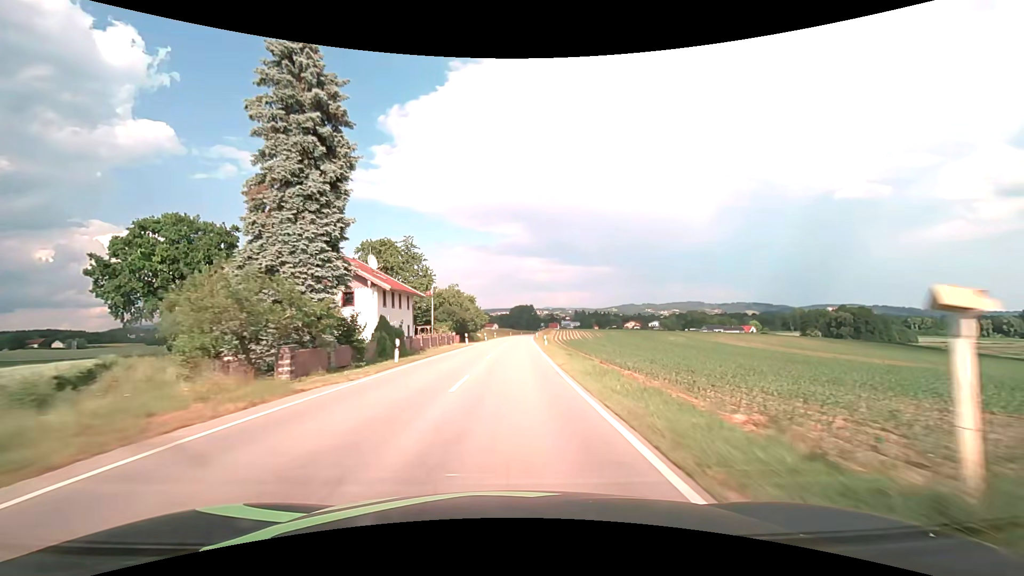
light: Day
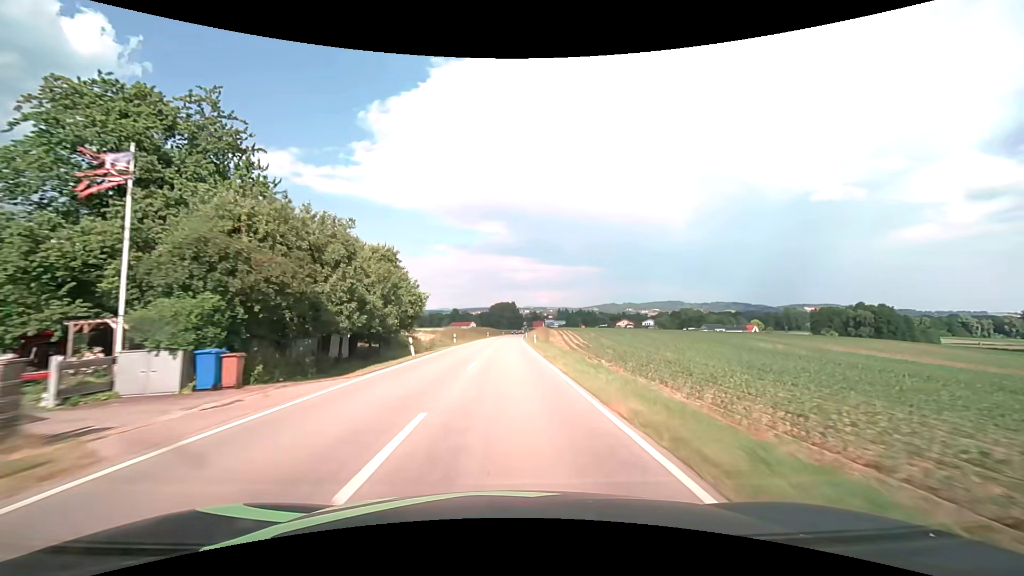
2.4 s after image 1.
(+1.0, +45.0) m; +2°
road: secondary
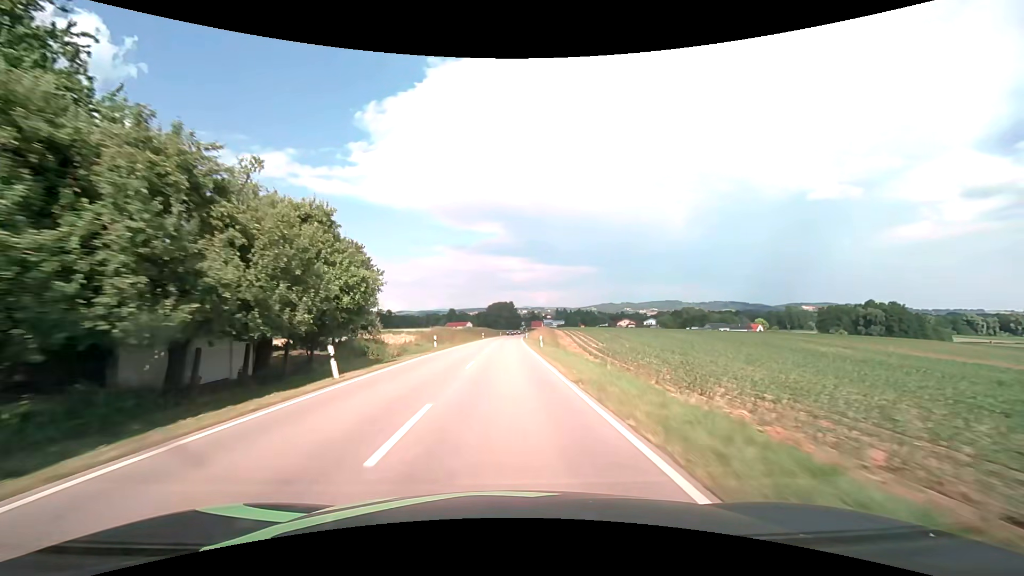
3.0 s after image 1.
(0.0, +11.8) m; 0°
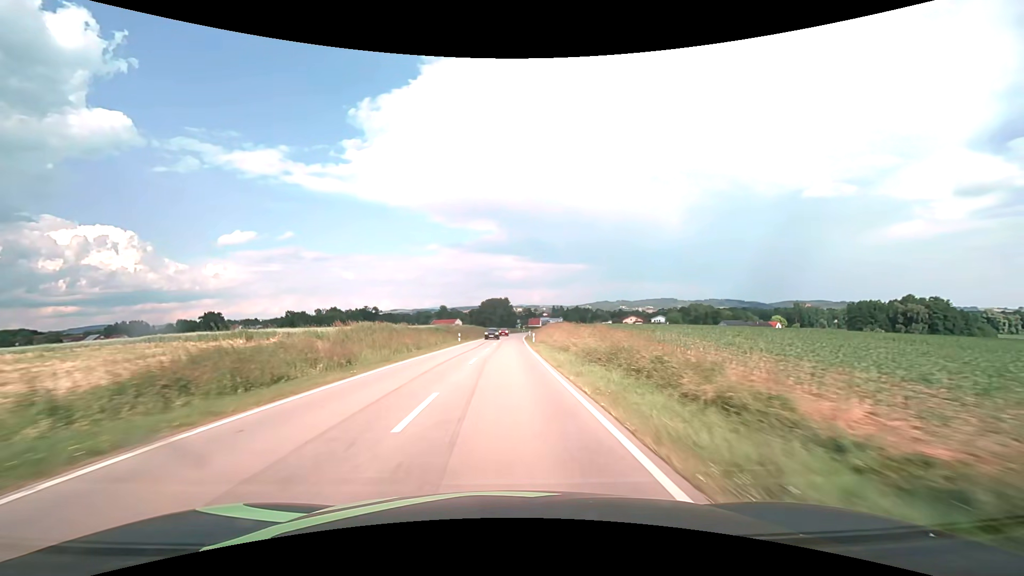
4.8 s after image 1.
(+0.1, +36.0) m; +1°
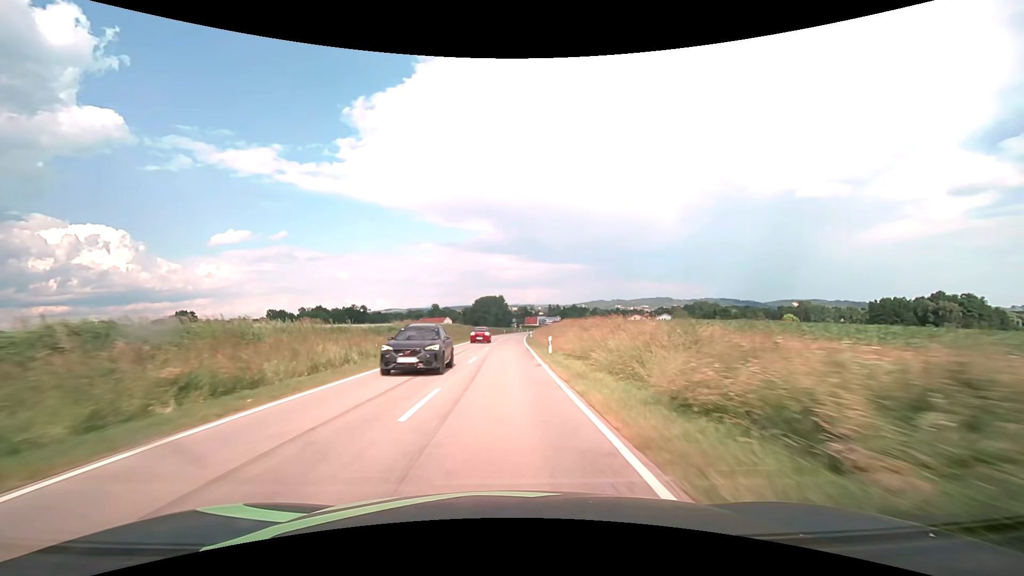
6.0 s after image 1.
(+0.1, +24.4) m; +1°
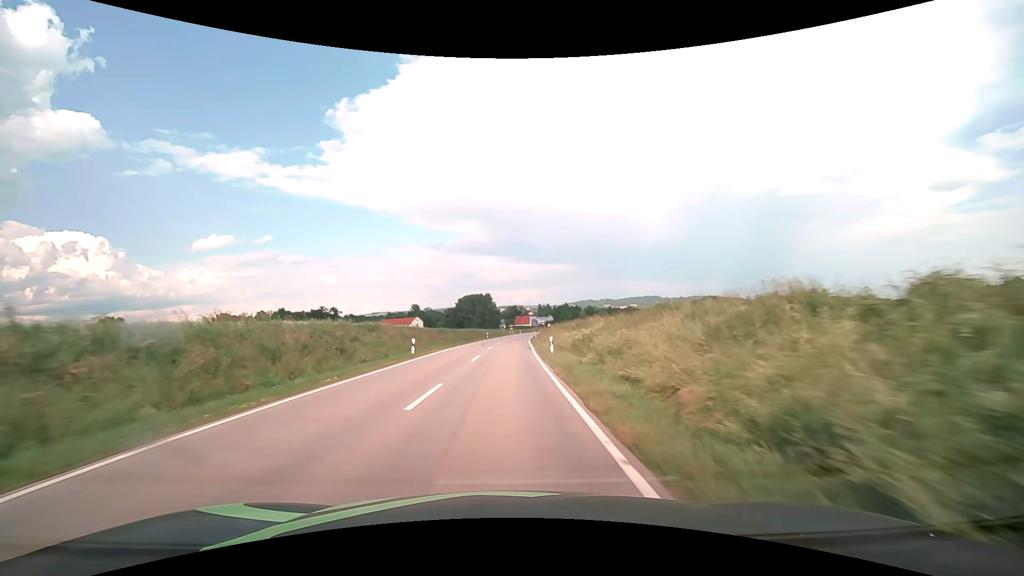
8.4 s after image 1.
(+0.6, +49.3) m; +1°
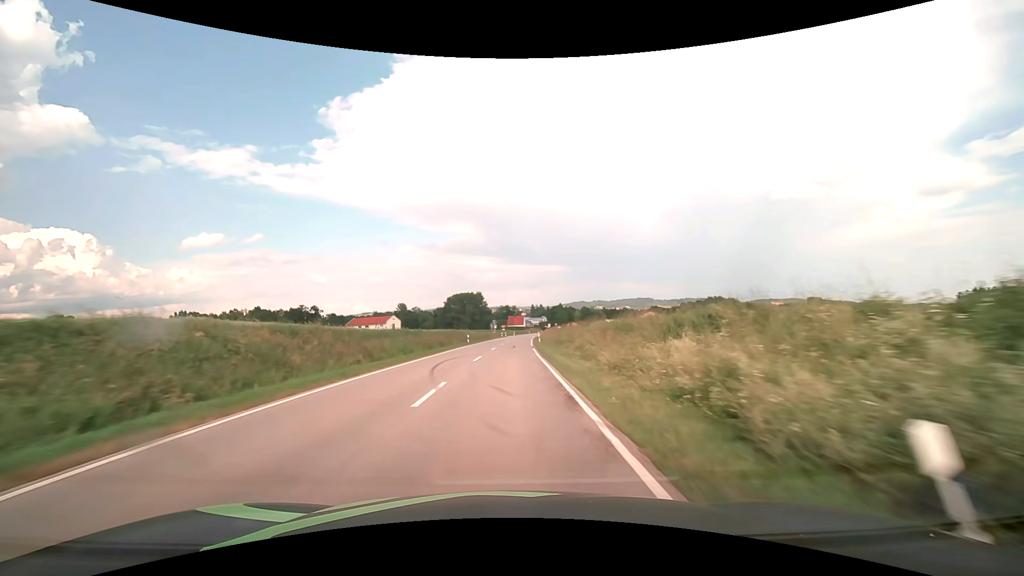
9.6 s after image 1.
(+0.2, +24.8) m; +1°
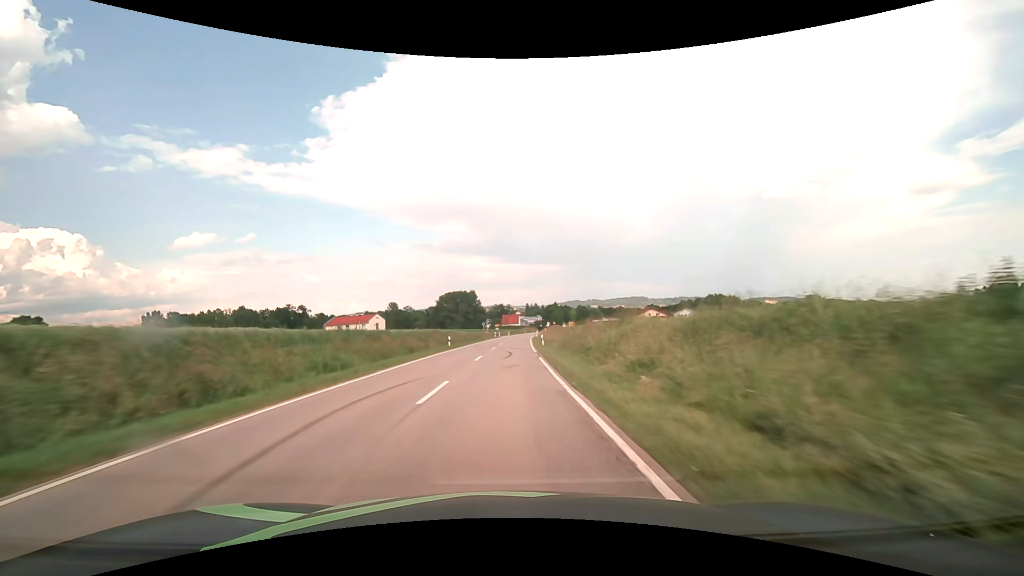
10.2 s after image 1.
(+0.1, +12.4) m; +1°
(0, +10) (0, +20) (0, +30) (+1, +40) (+1, +50) (+1, +60) (+2, +70) (+2, +80) (+3, +90) (+4, +100) m
